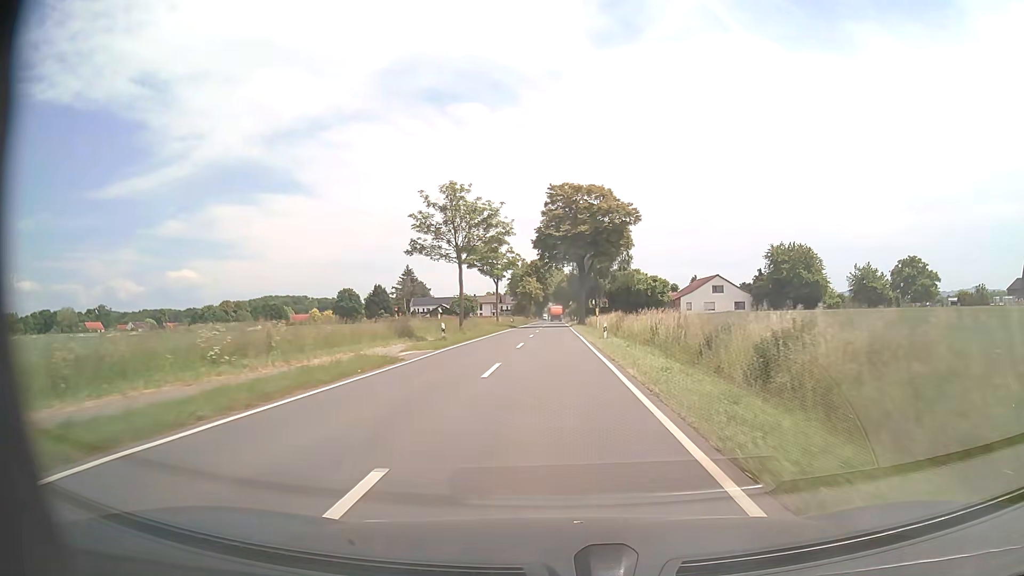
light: Day
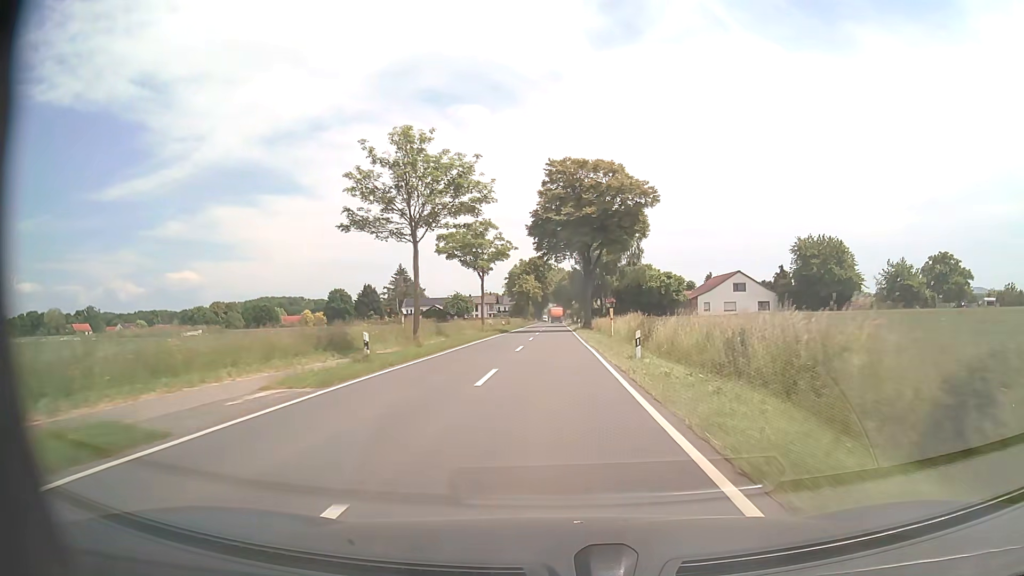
(0.0, +12.7) m; 0°
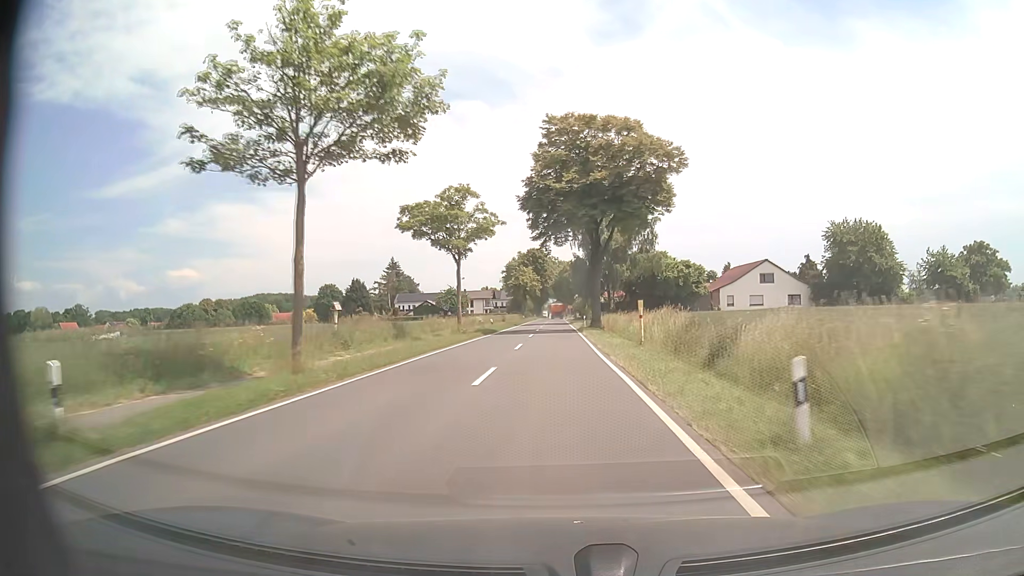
(0.0, +12.6) m; 0°
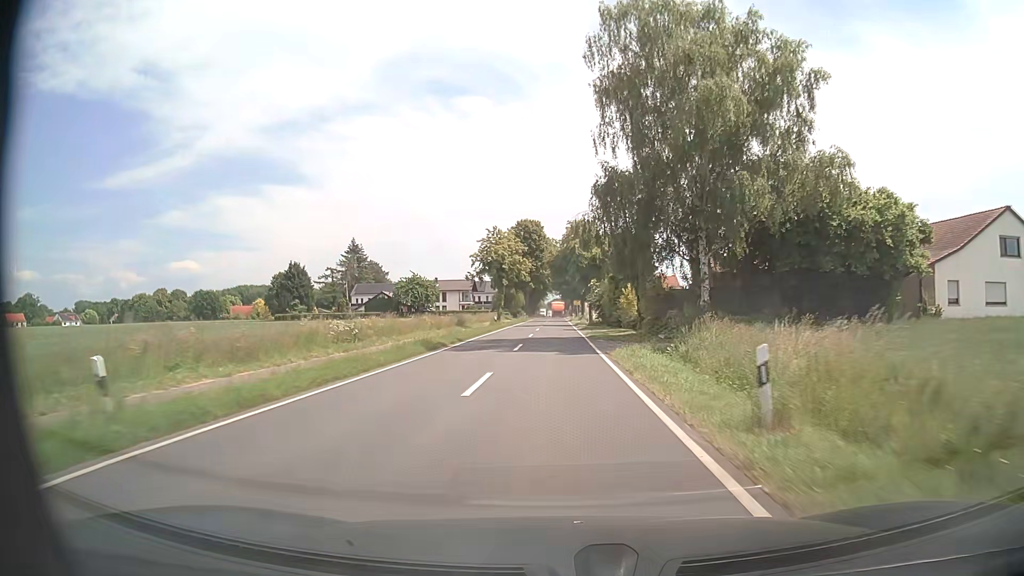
(-0.1, +48.2) m; 0°
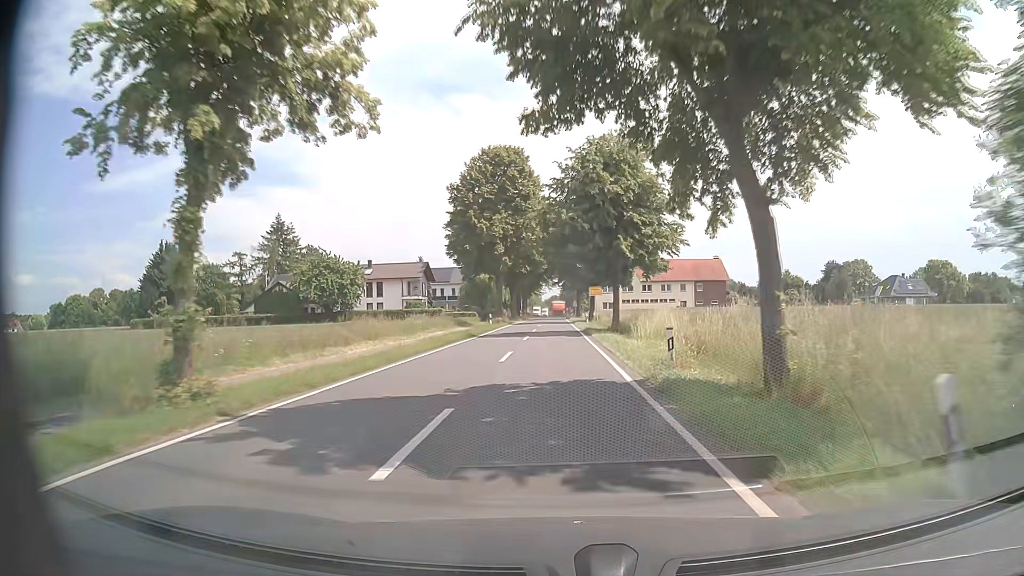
(+0.2, +52.2) m; 0°
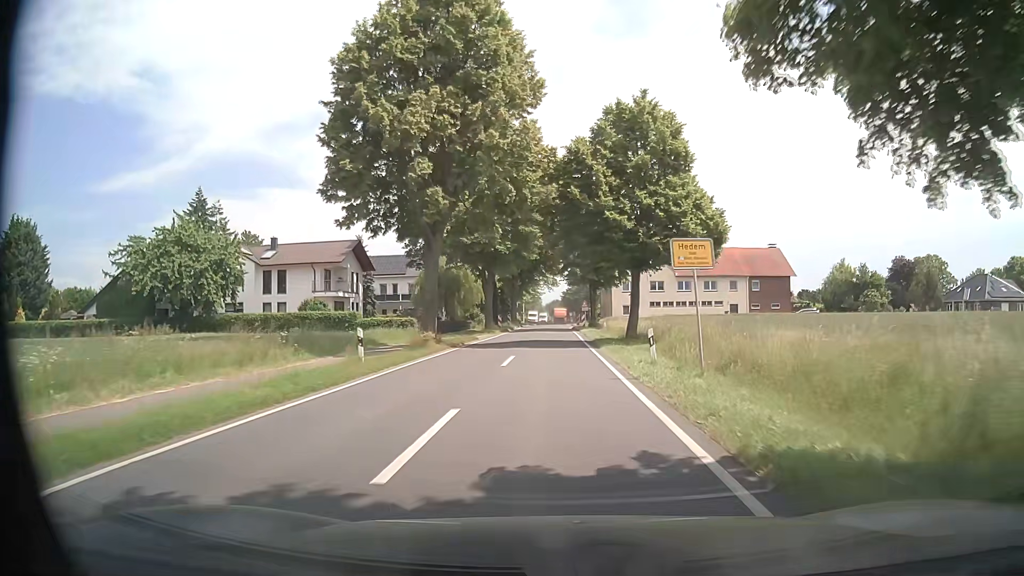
(+0.1, +35.2) m; 0°
(0, +10) (0, +20) (0, +30) (0, +40) (0, +50) (0, +60) (+1, +70) (+1, +80) (+1, +90) (+1, +100) m
